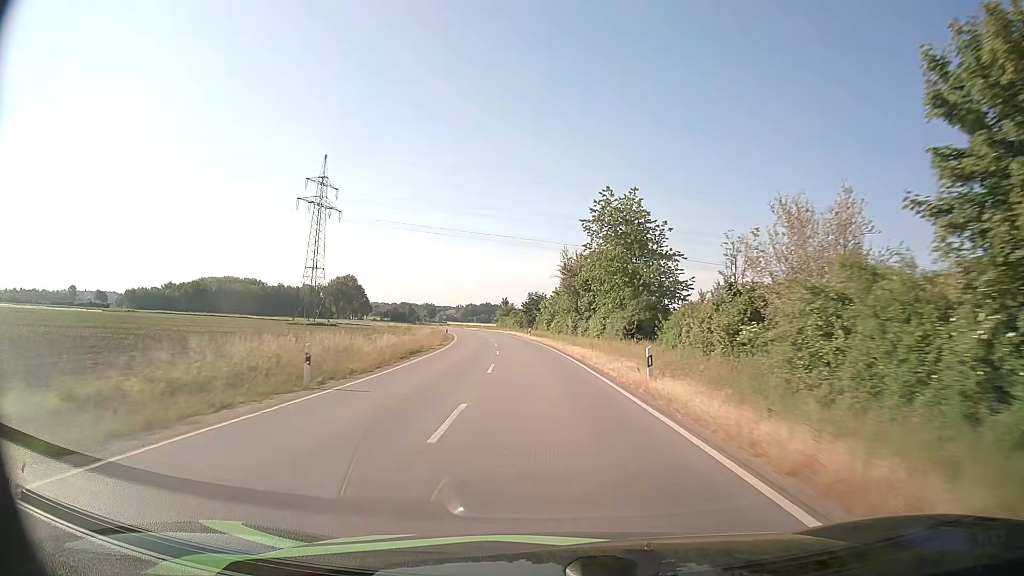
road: tertiary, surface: asphalt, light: Day
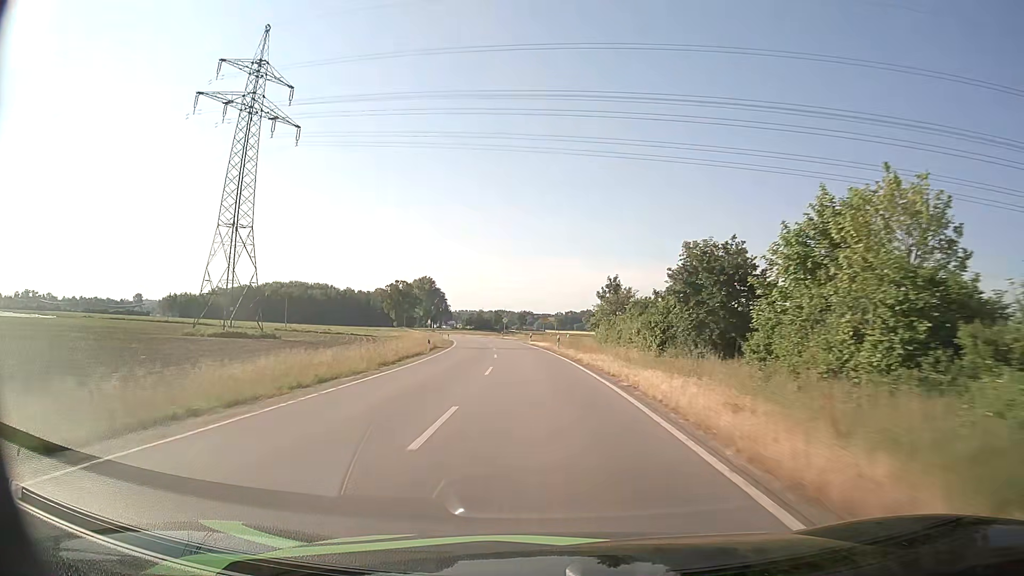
(-5.2, +73.5) m; -8°
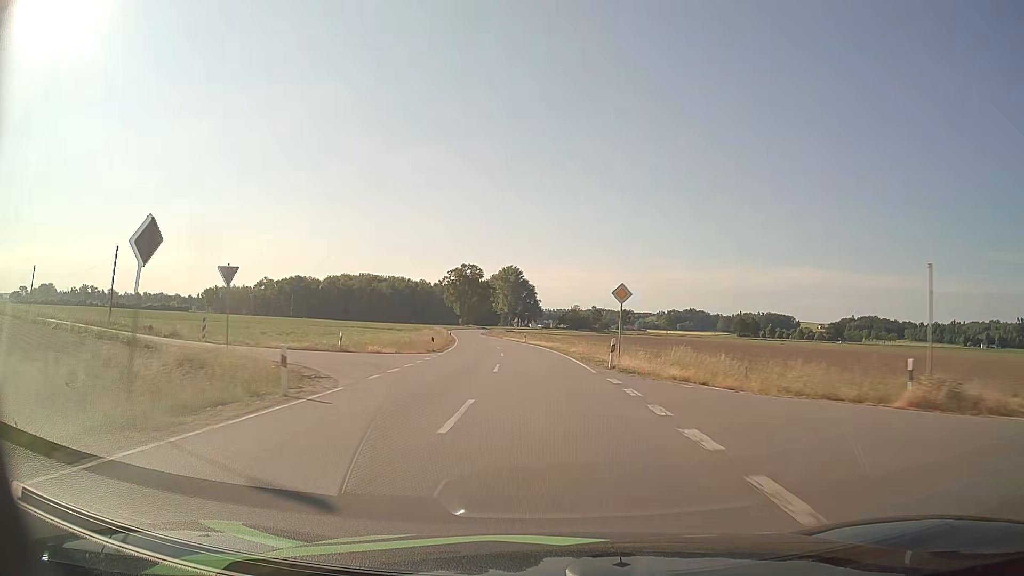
(-5.3, +72.1) m; -8°
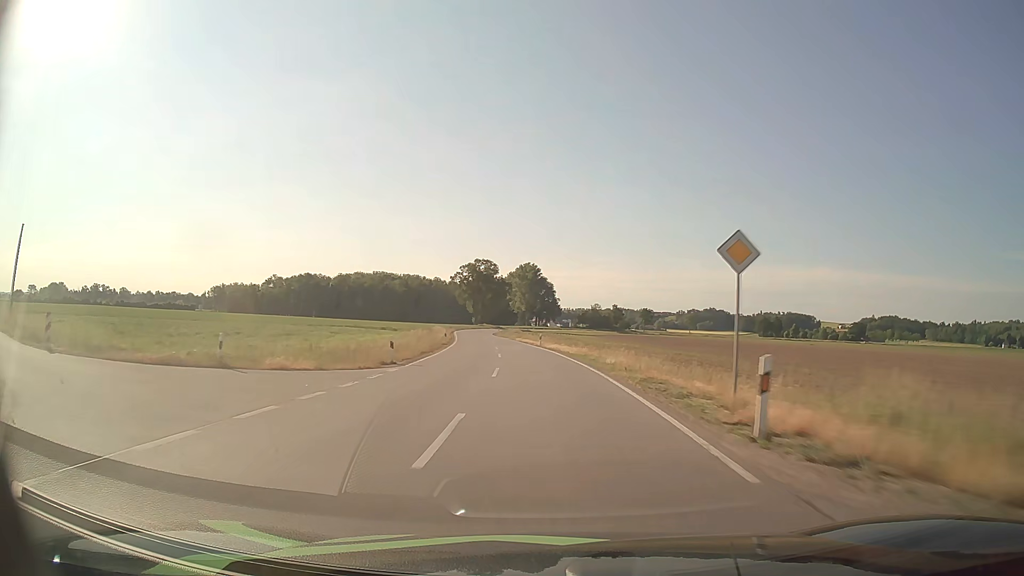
(-0.2, +14.5) m; -2°
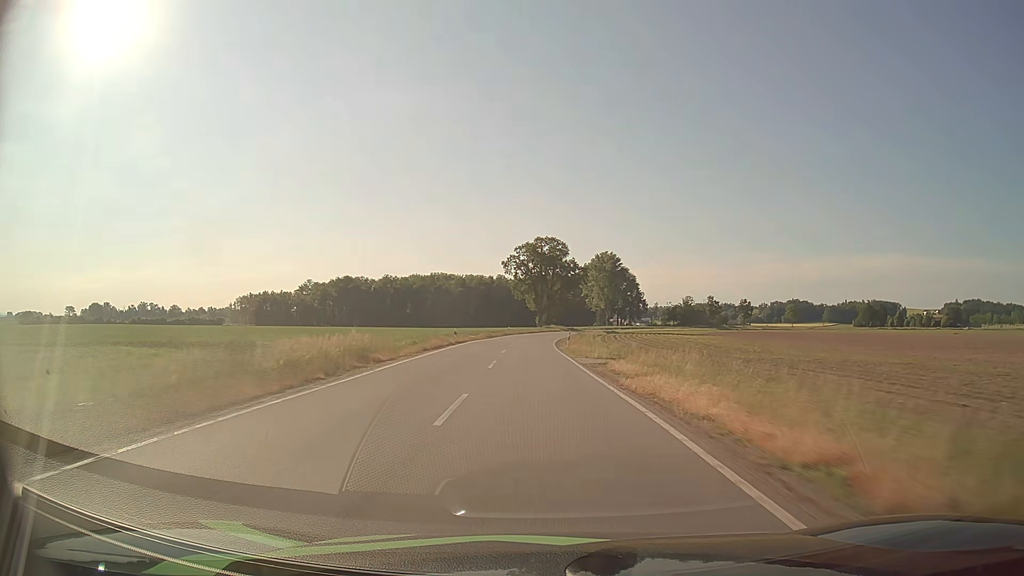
(-3.3, +58.3) m; -6°
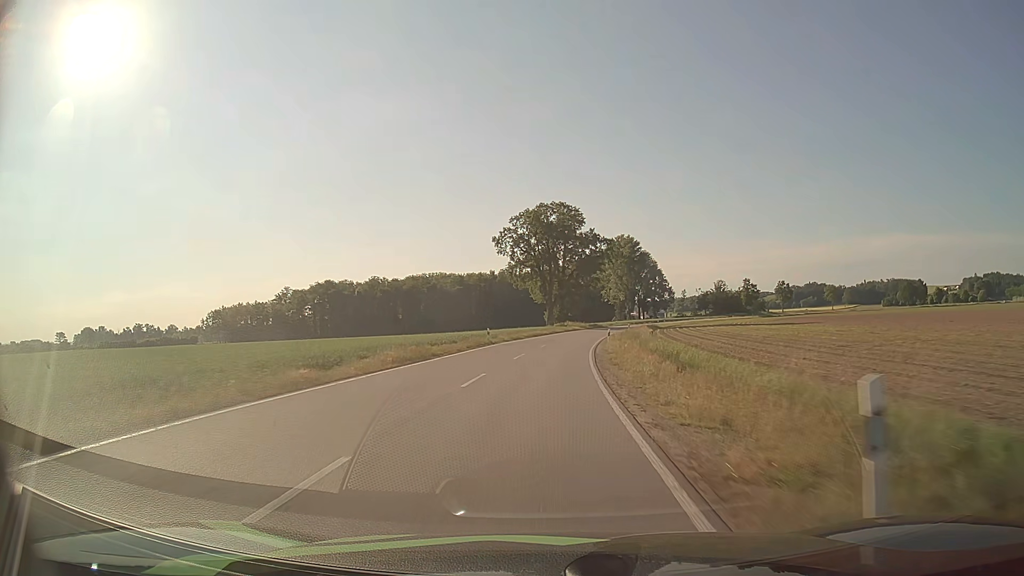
(-0.5, +42.8) m; -1°
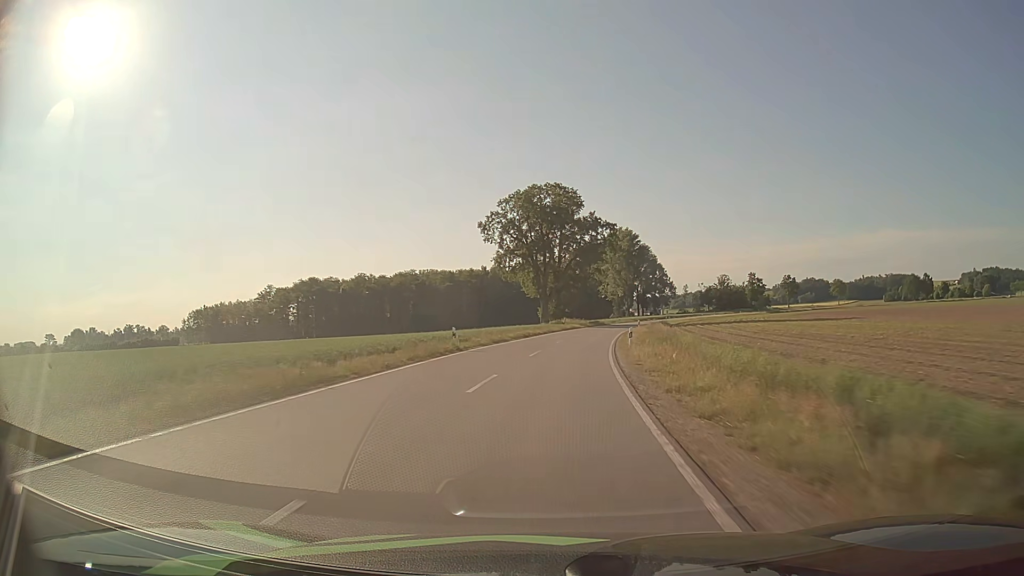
(0.0, +13.9) m; 0°
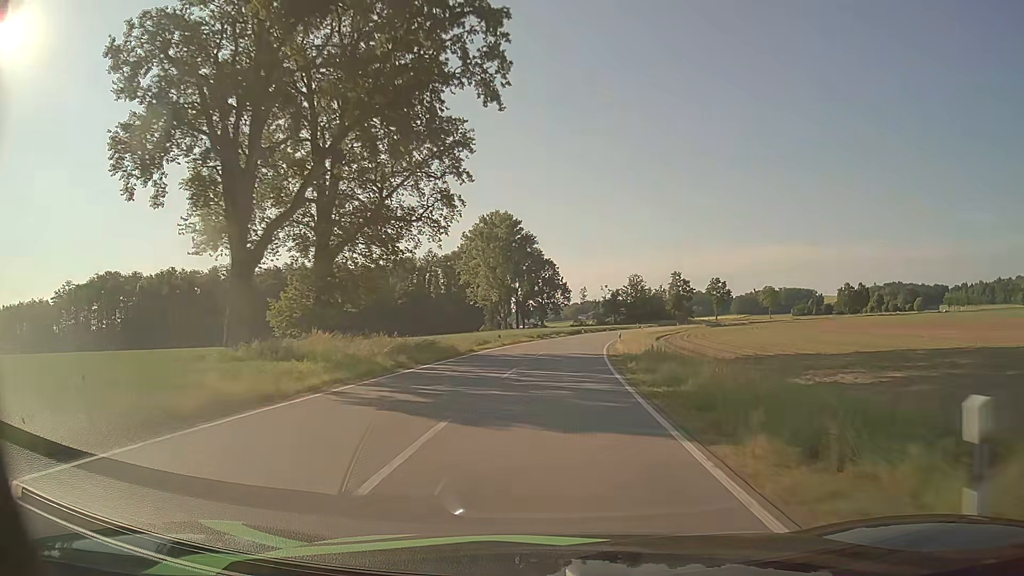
(+6.2, +67.2) m; +11°
(0, +10) (0, +20) (+1, +30) (+2, +40) (+3, +50) (+4, +60) (+6, +70) (+8, +79) (+10, +89) (+12, +99) m
